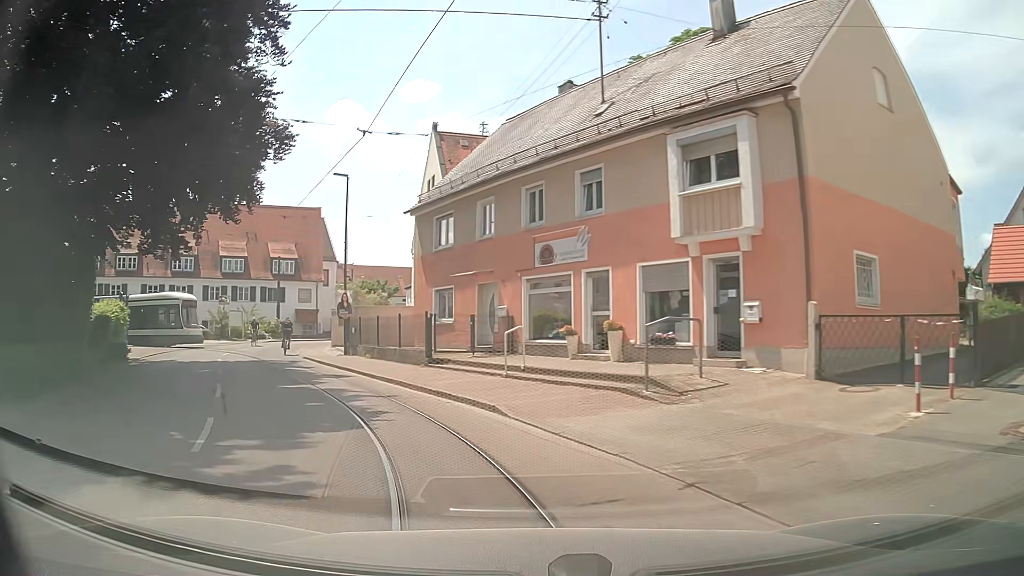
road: tertiary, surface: asphalt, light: Day
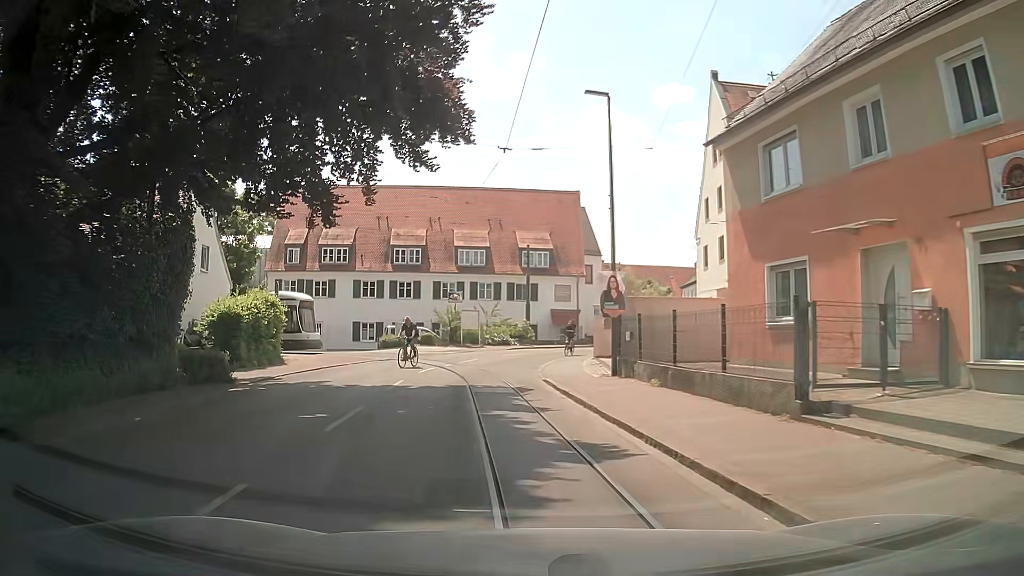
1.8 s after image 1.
(-2.4, +10.8) m; -22°
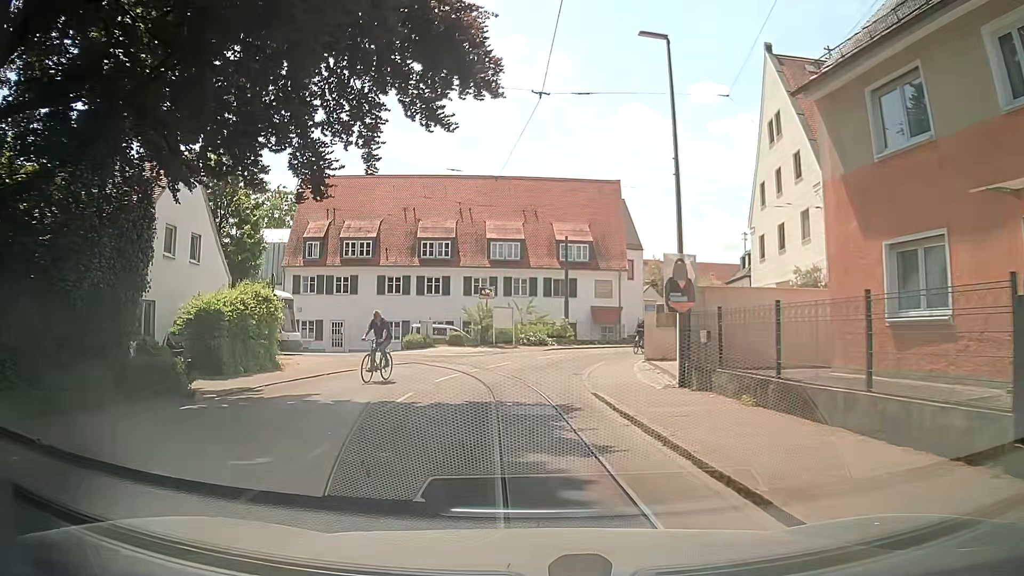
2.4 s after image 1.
(-0.1, +3.9) m; -3°
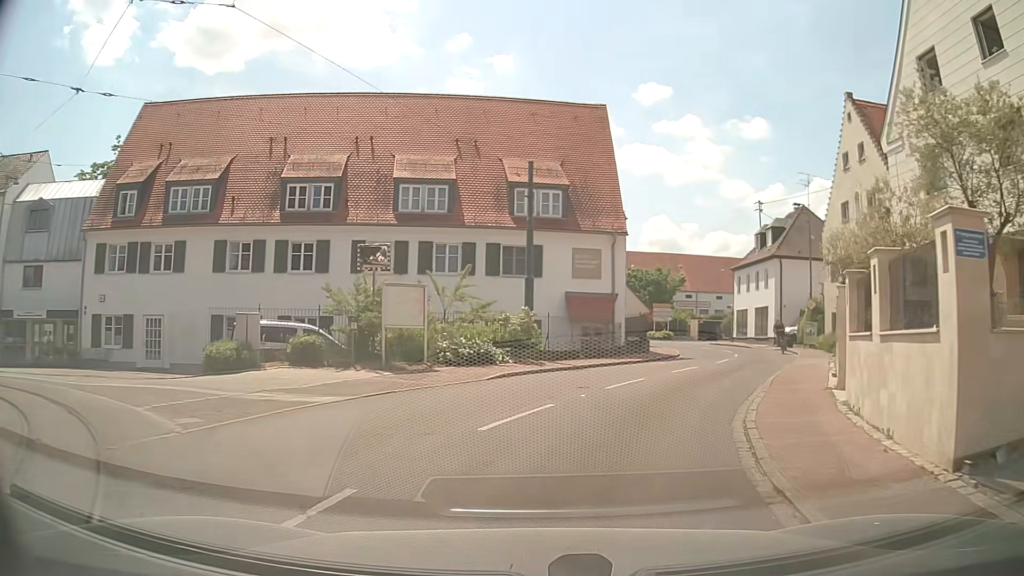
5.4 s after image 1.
(-0.2, +20.1) m; +5°
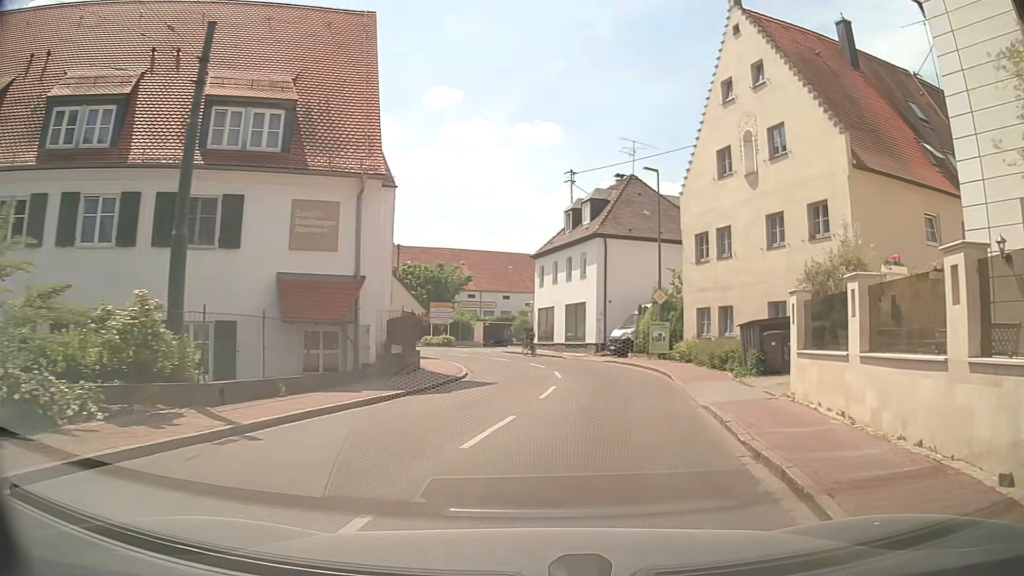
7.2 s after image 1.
(+1.8, +11.9) m; +19°
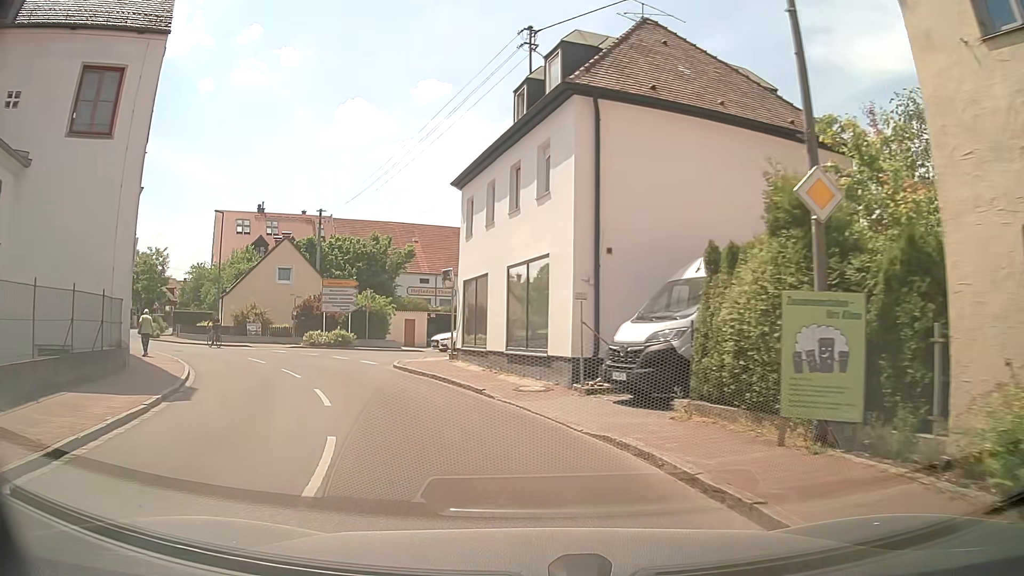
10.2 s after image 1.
(+1.8, +20.5) m; 0°
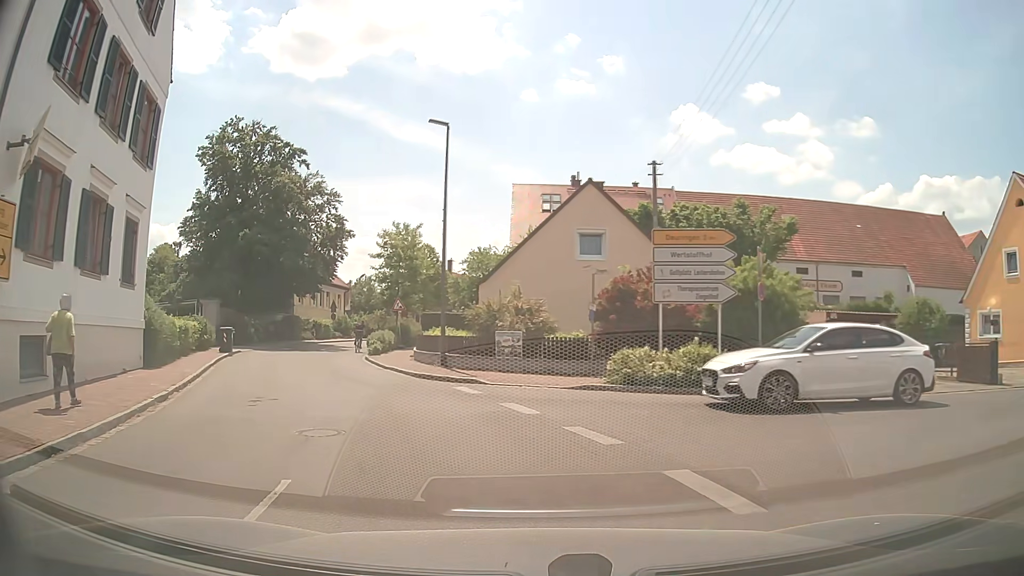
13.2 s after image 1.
(-4.8, +19.9) m; -28°
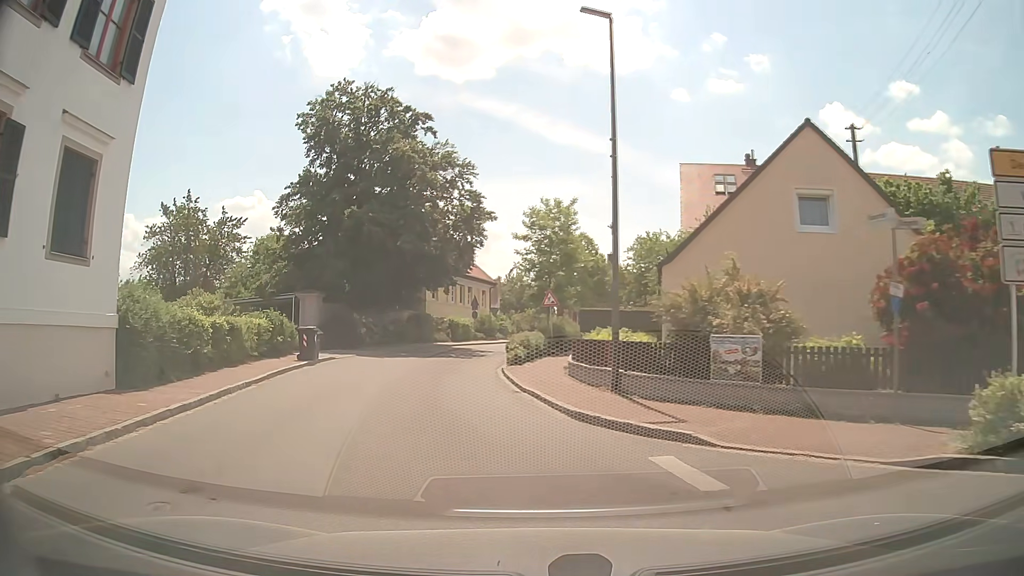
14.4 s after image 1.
(-1.0, +8.1) m; -12°
(-1, +10) (-3, +20) (-3, +30) (-2, +40) (+1, +49) (+5, +58) (+10, +67) (+16, +75) (+21, +84) (+26, +92) m
